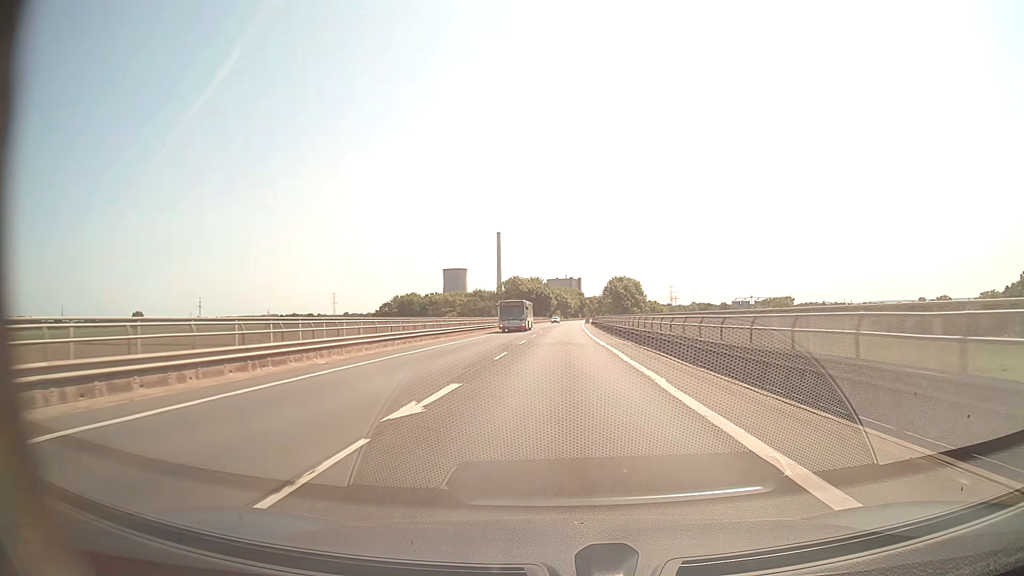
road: secondary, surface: asphalt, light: Day
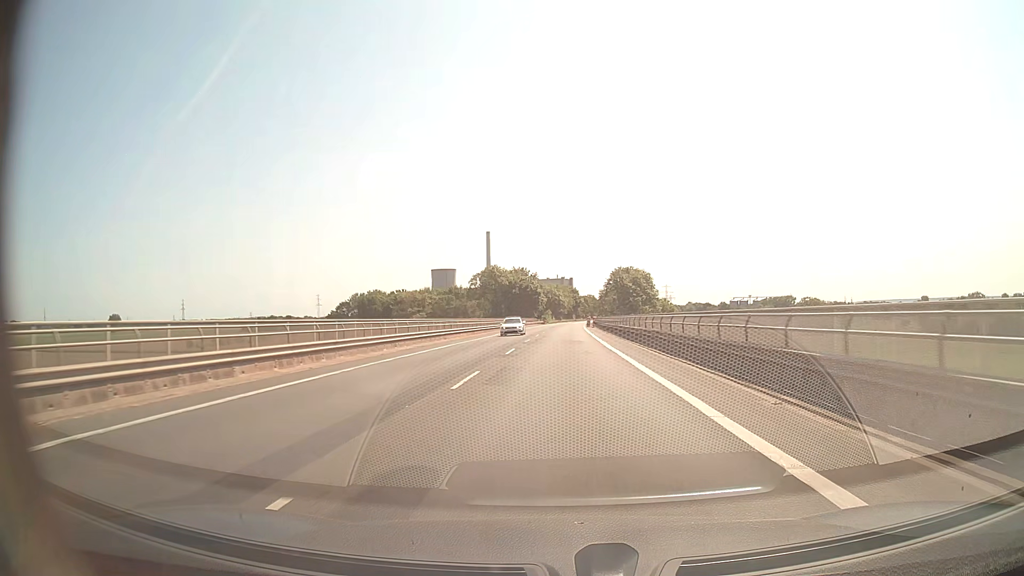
(+0.2, +45.1) m; +1°
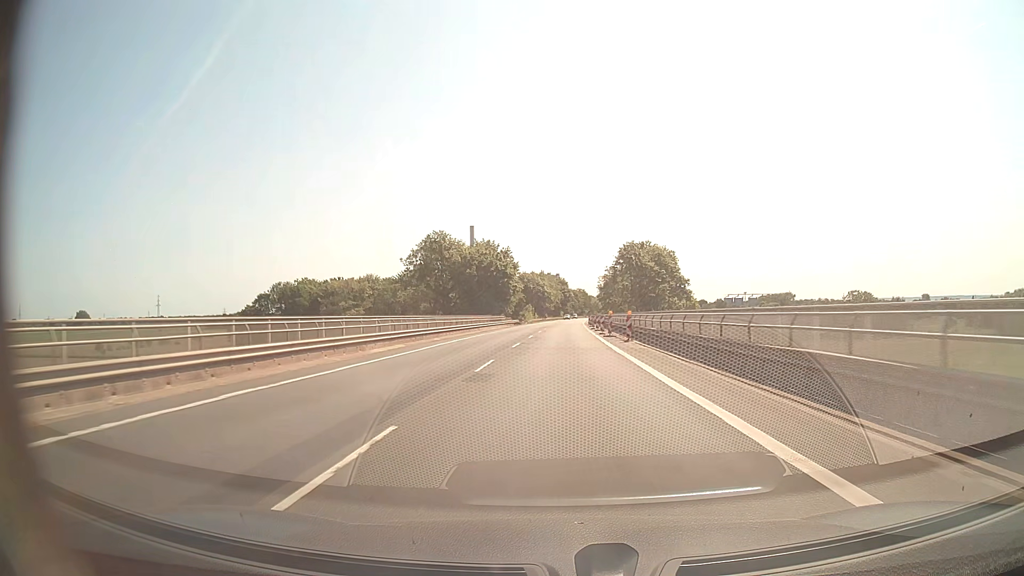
(+0.4, +56.4) m; +1°
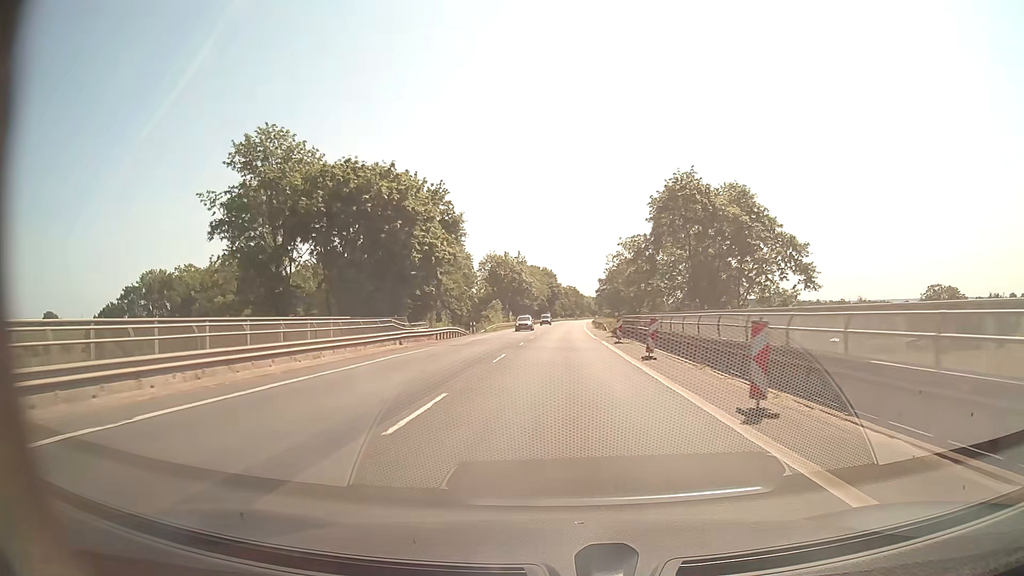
(+0.5, +56.3) m; +1°
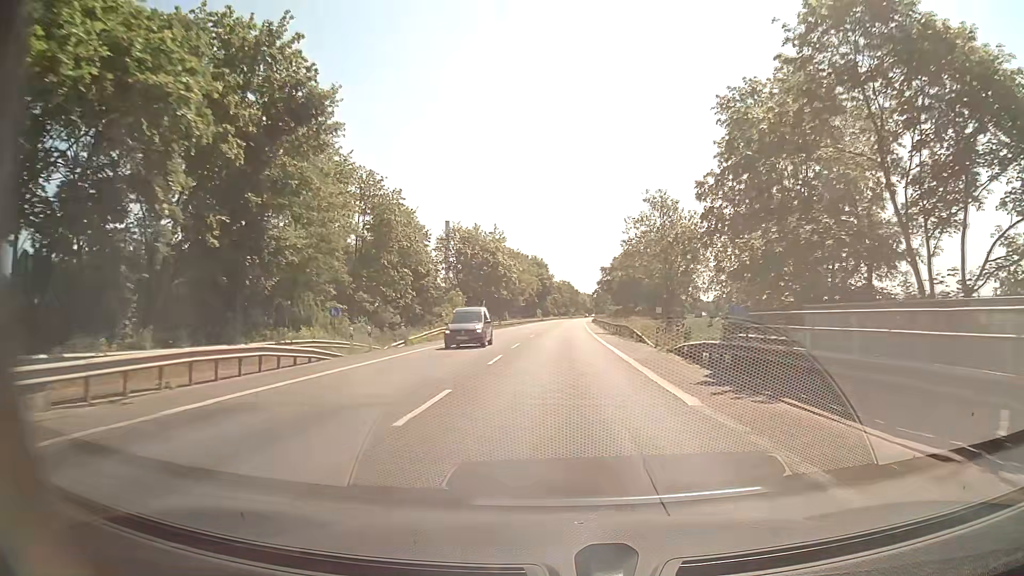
(+0.2, +33.8) m; +1°
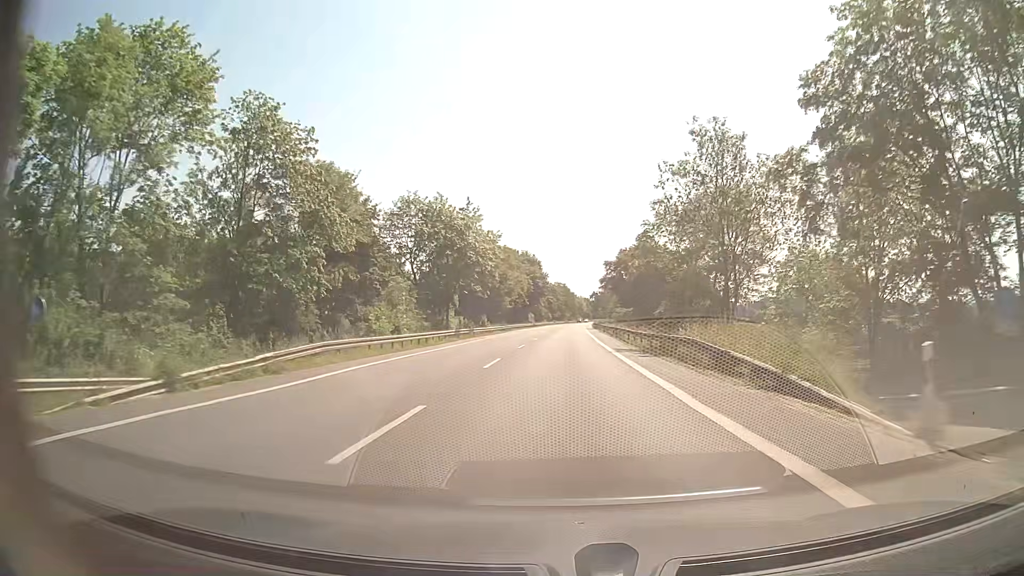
(+0.1, +22.5) m; +1°
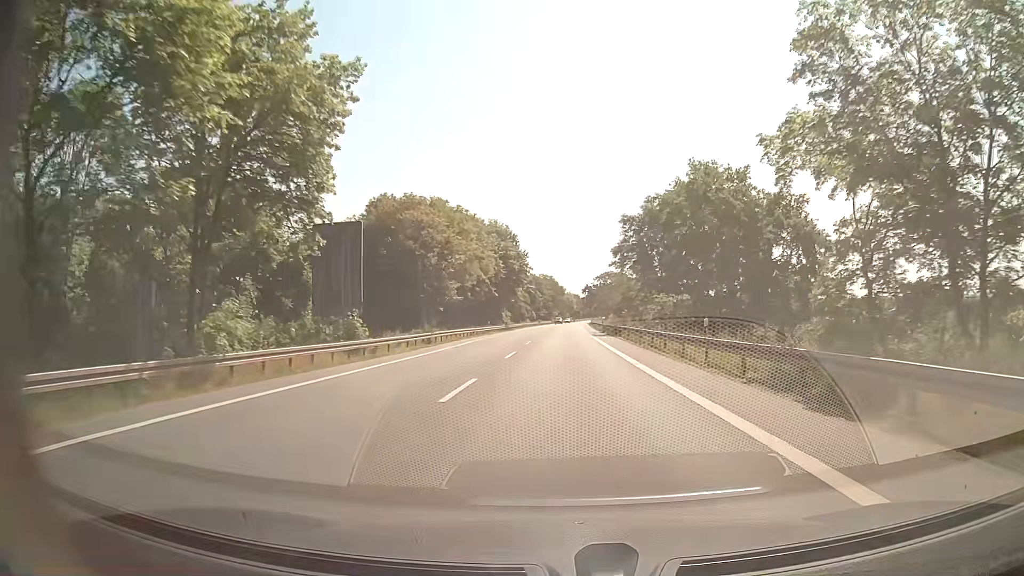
(+0.3, +45.0) m; +1°
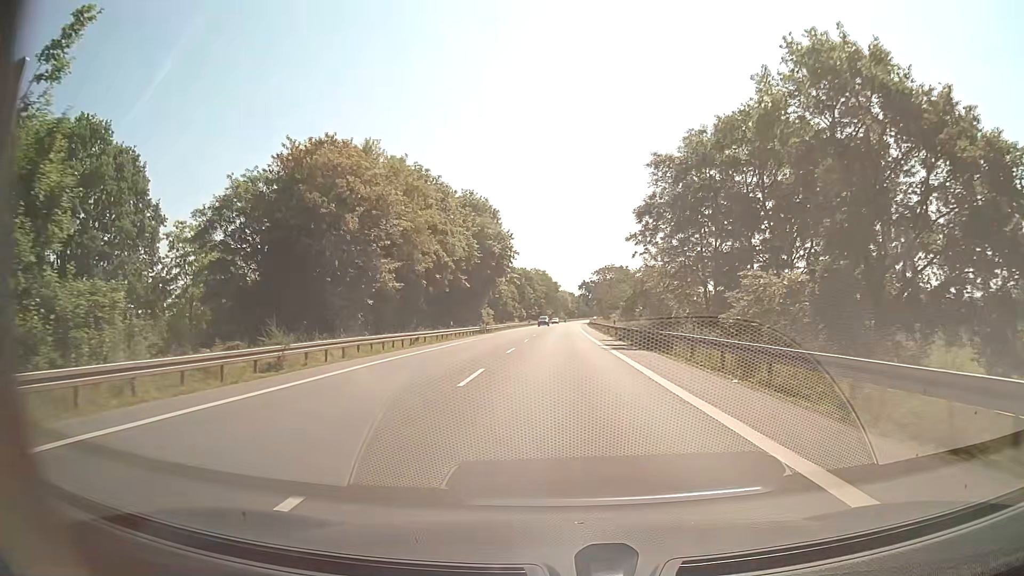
(+0.2, +22.5) m; +1°
(0, +10) (0, +20) (0, +30) (0, +40) (0, +50) (0, +60) (+1, +70) (+1, +80) (+1, +90) (+1, +100) m
